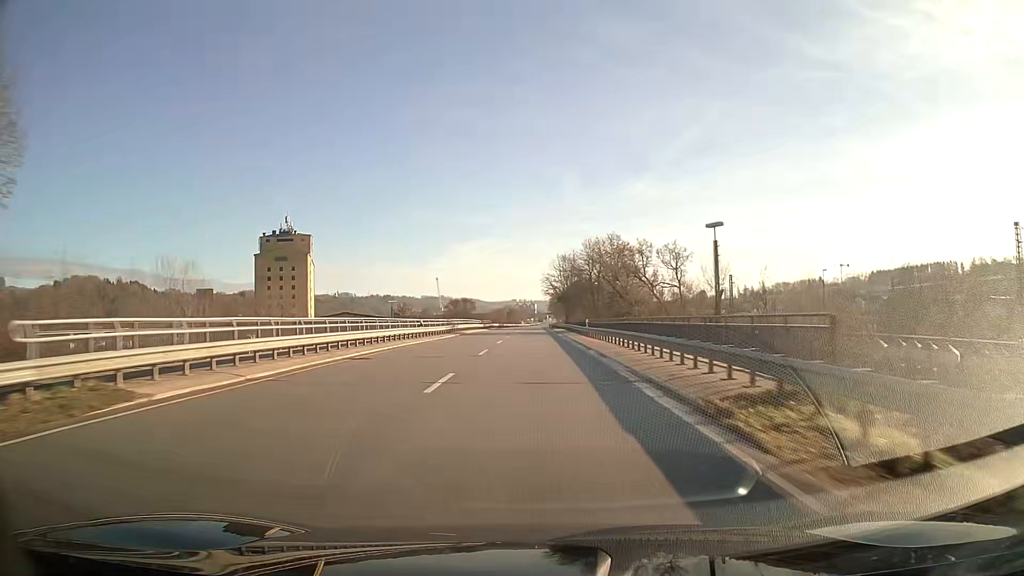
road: unclassified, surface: asphalt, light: Day
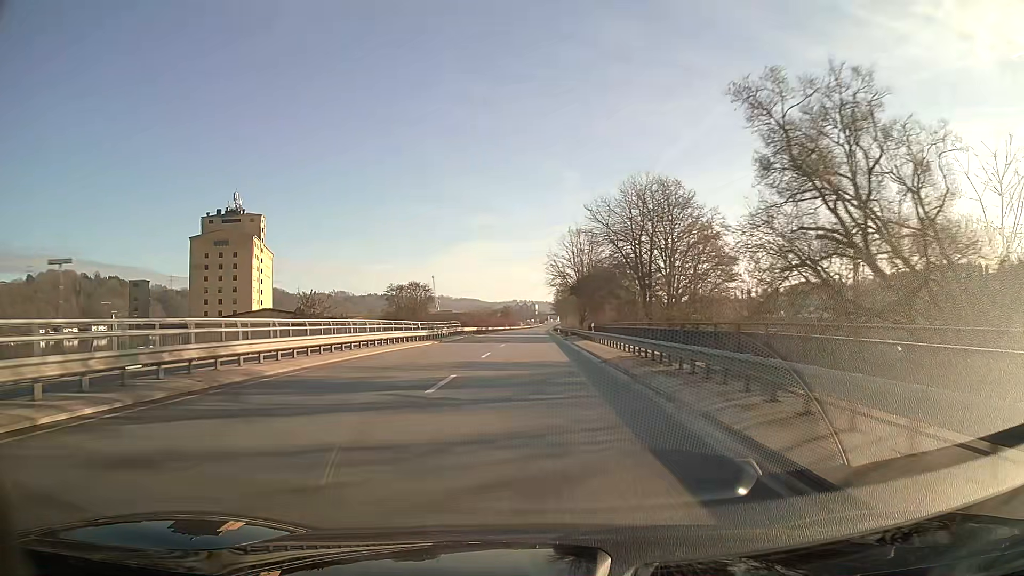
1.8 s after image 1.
(0.0, +48.0) m; 0°
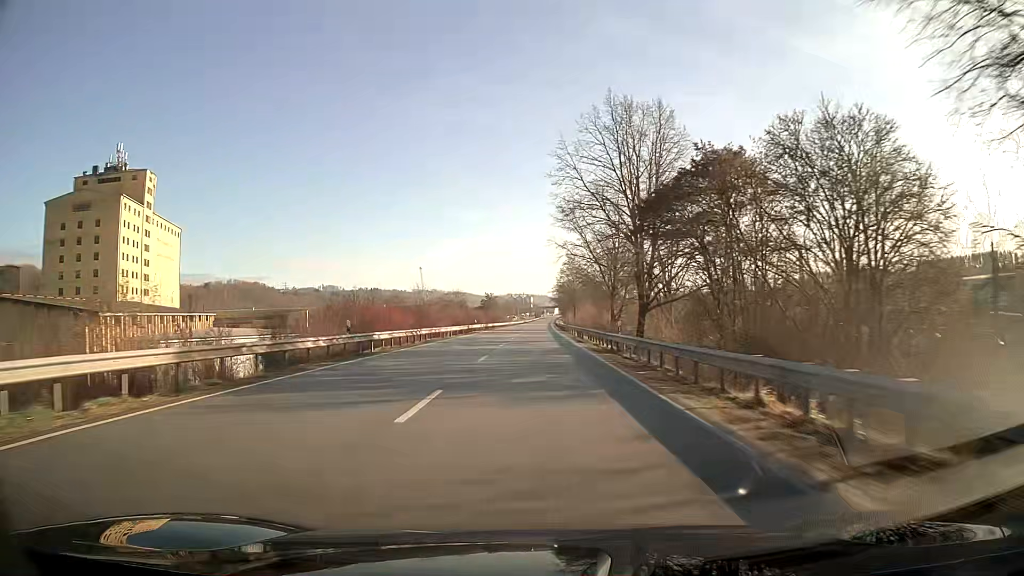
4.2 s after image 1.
(+0.3, +64.1) m; 0°
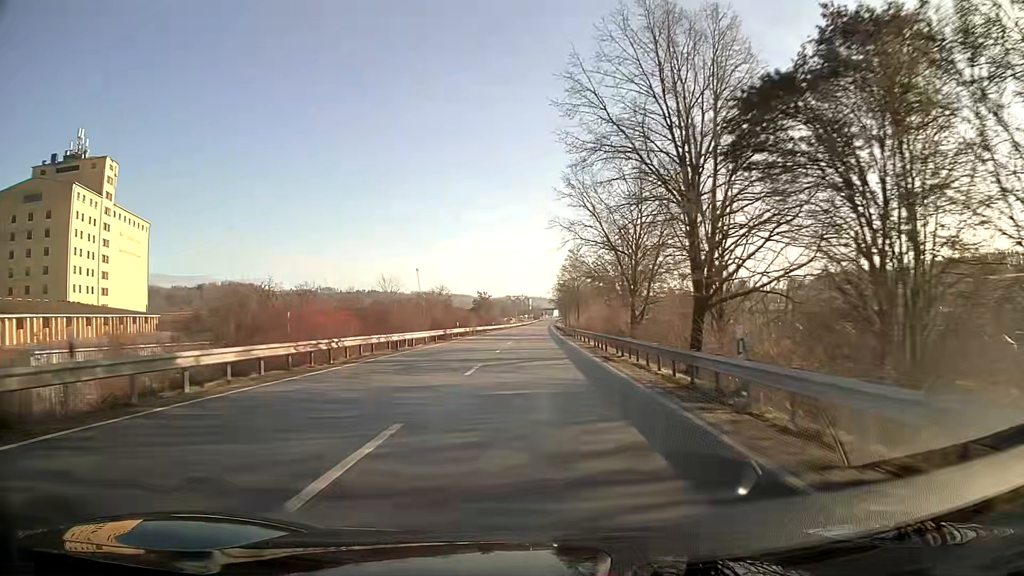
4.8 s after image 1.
(0.0, +16.0) m; 0°
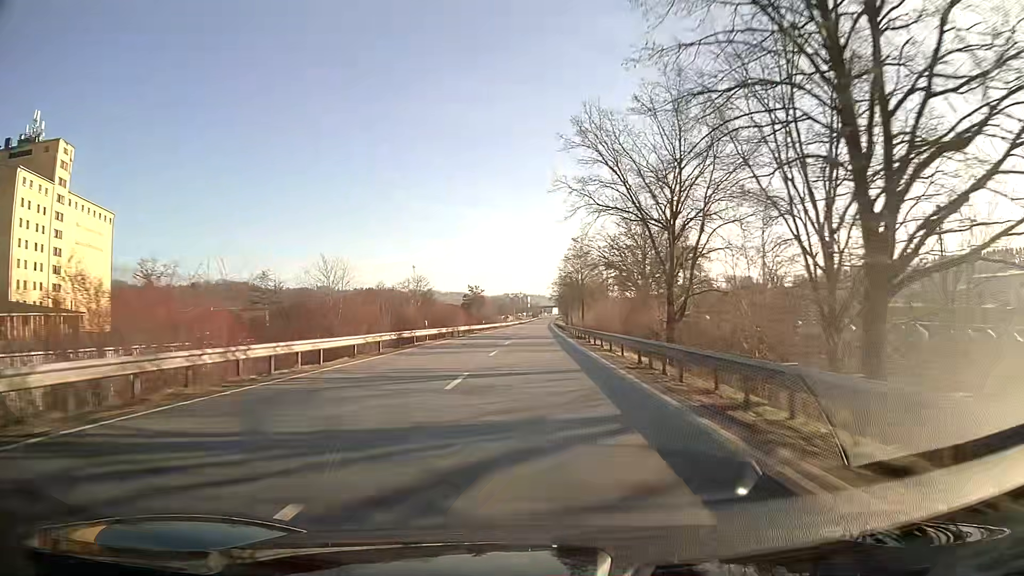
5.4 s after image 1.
(0.0, +16.0) m; 0°
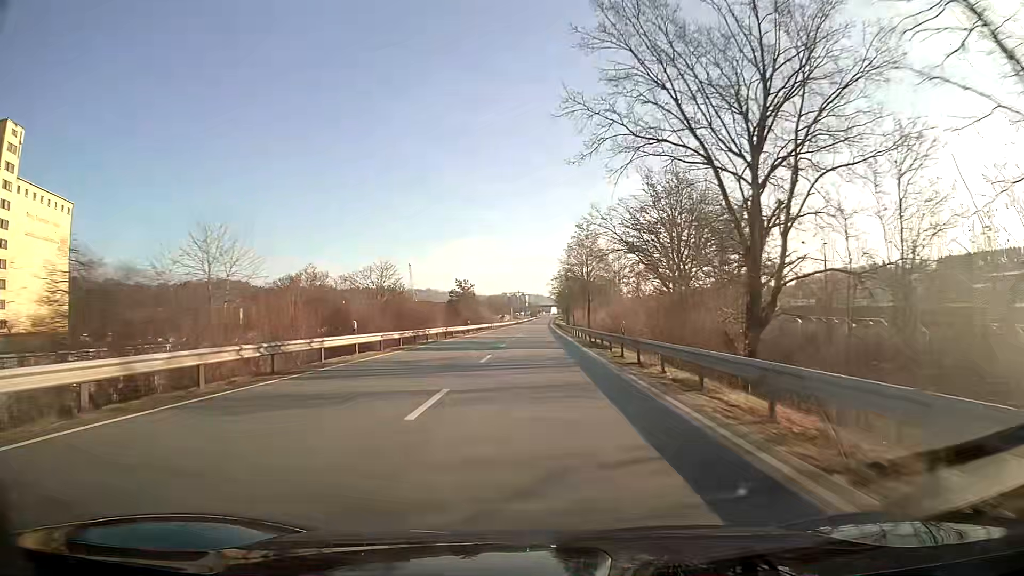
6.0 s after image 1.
(0.0, +16.0) m; 0°
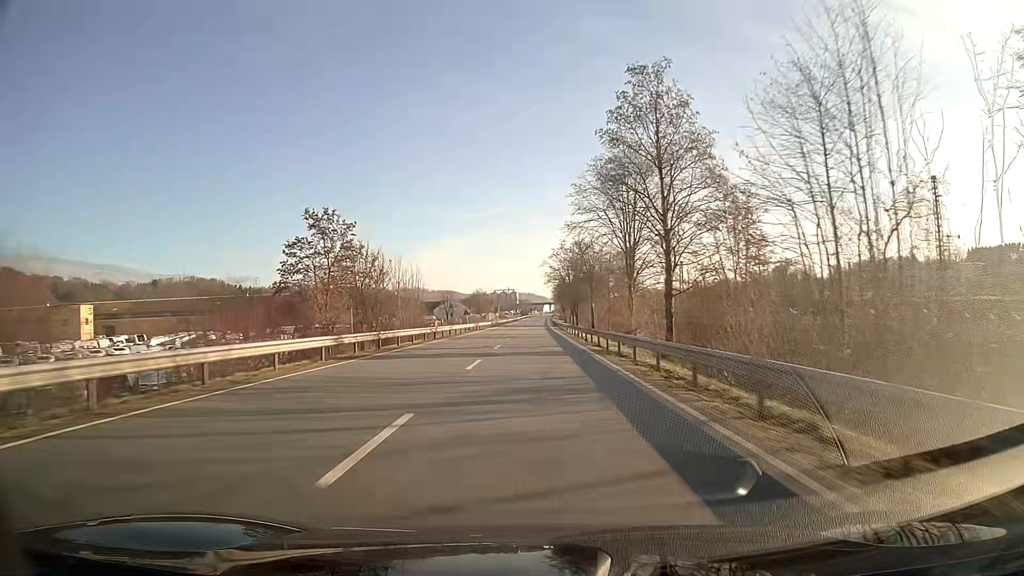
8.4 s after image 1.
(+0.5, +64.0) m; +1°
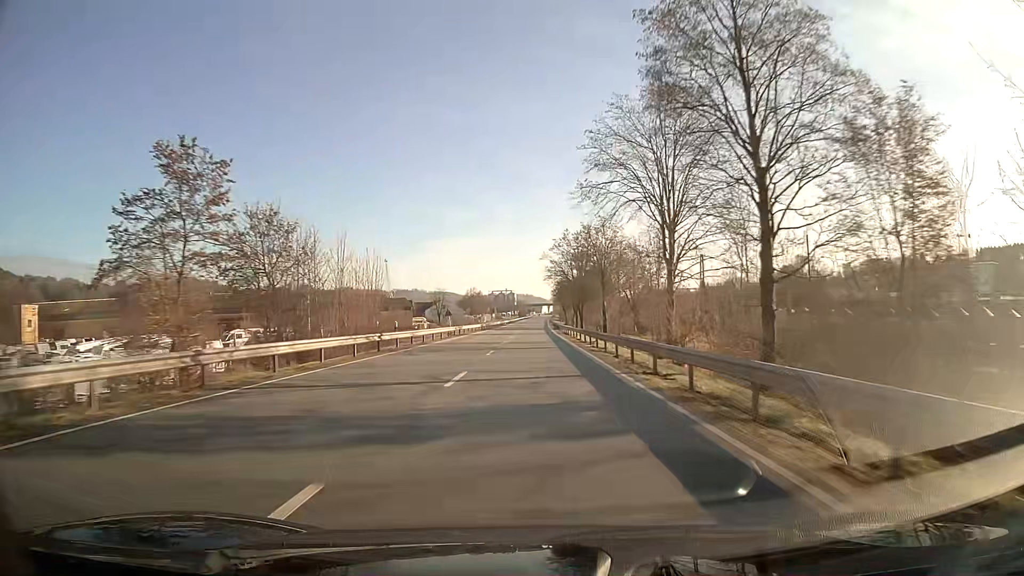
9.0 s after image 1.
(0.0, +16.0) m; 0°
